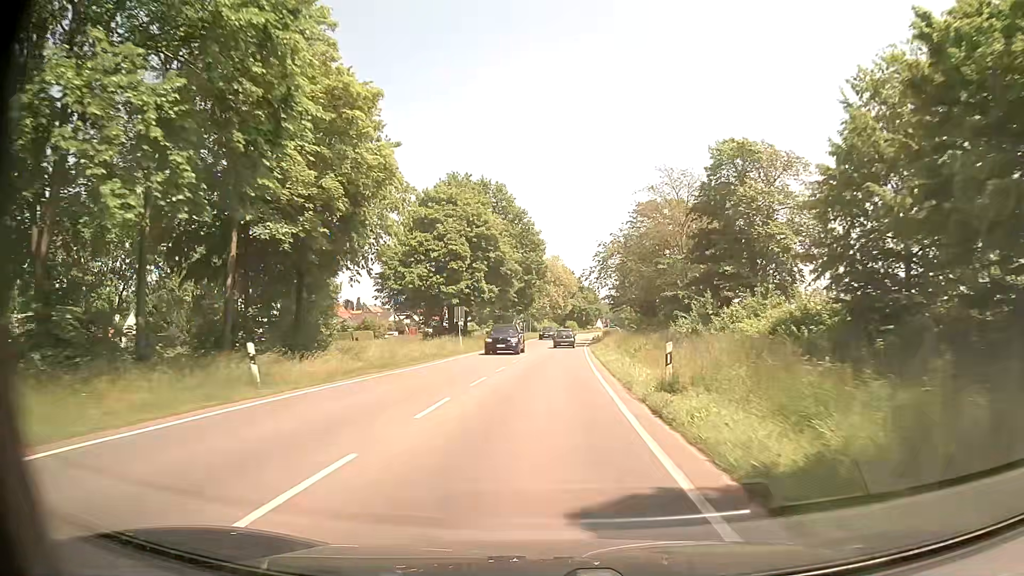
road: secondary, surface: asphalt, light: Day
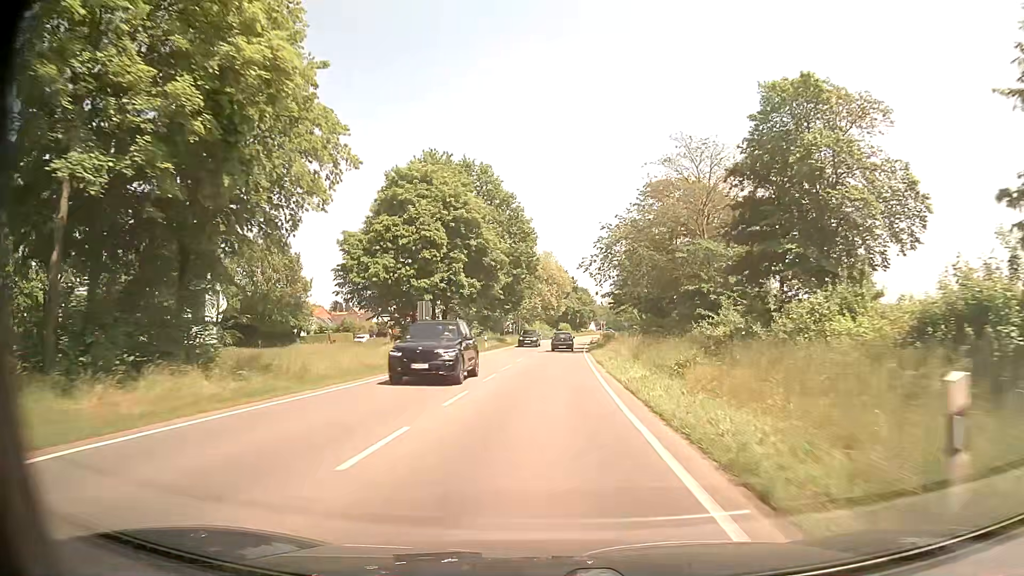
(0.0, +10.2) m; +1°
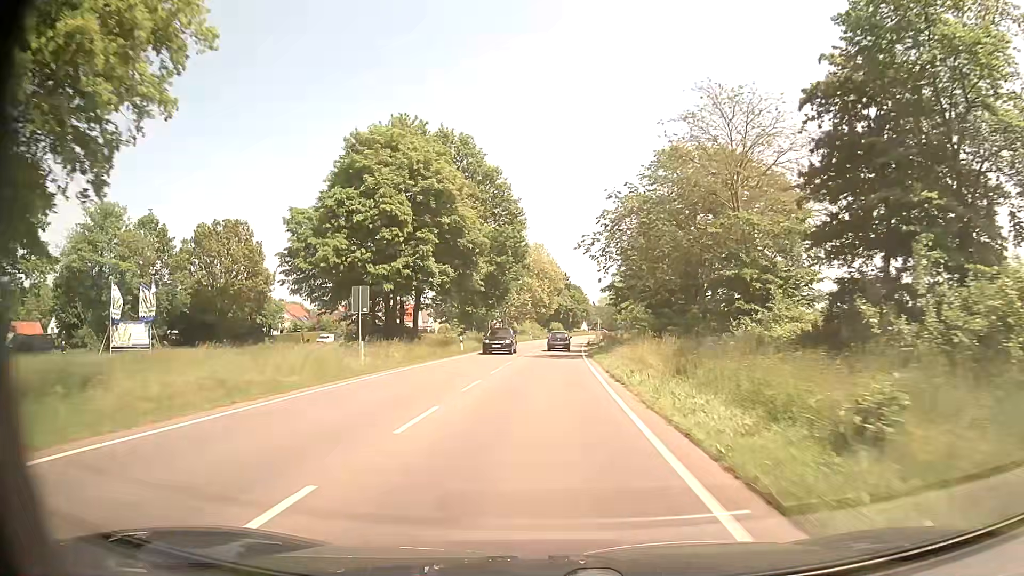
(+0.1, +10.2) m; 0°
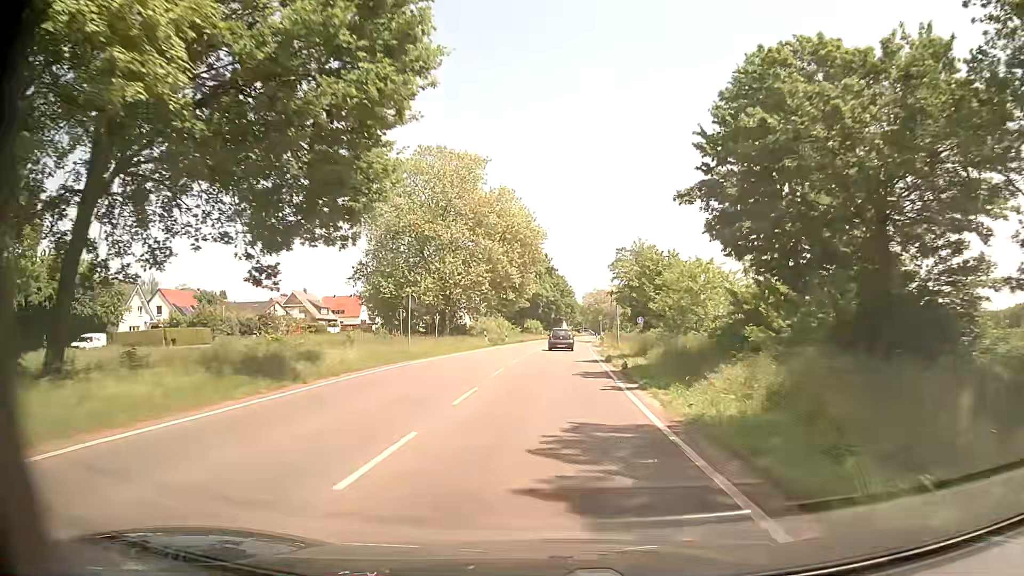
(+0.7, +41.4) m; +2°
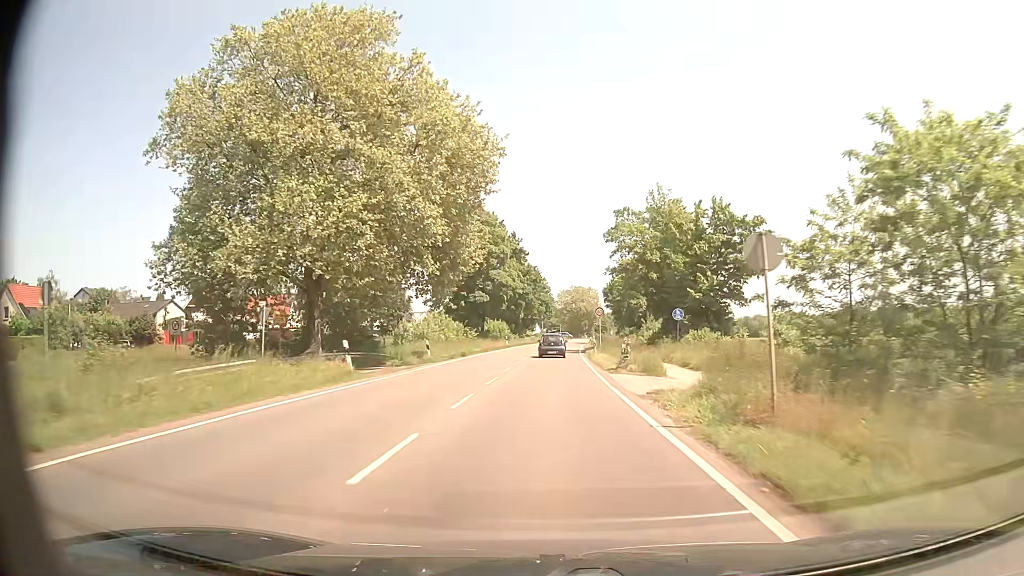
(+0.6, +31.1) m; +2°
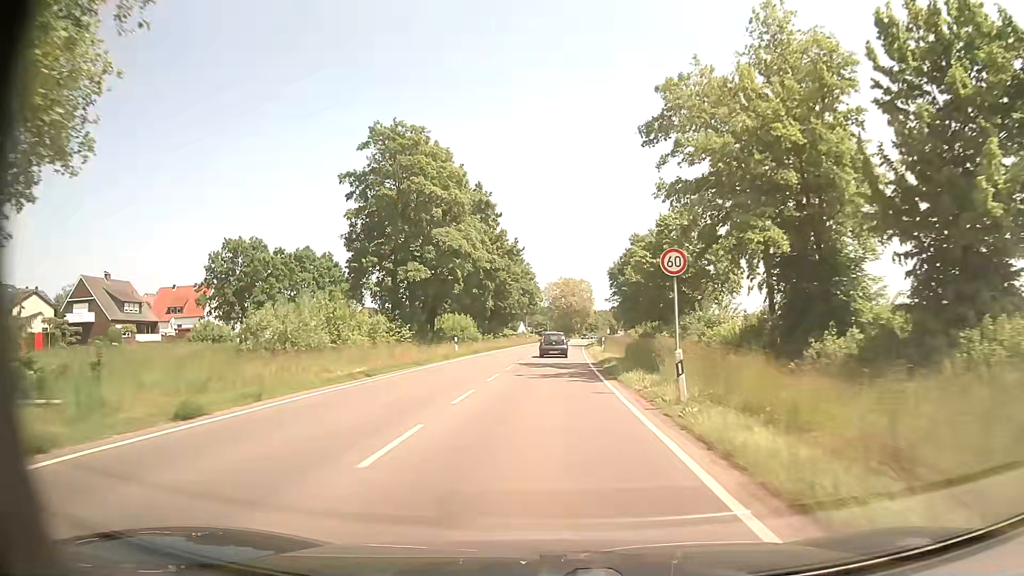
(+0.5, +30.9) m; +1°
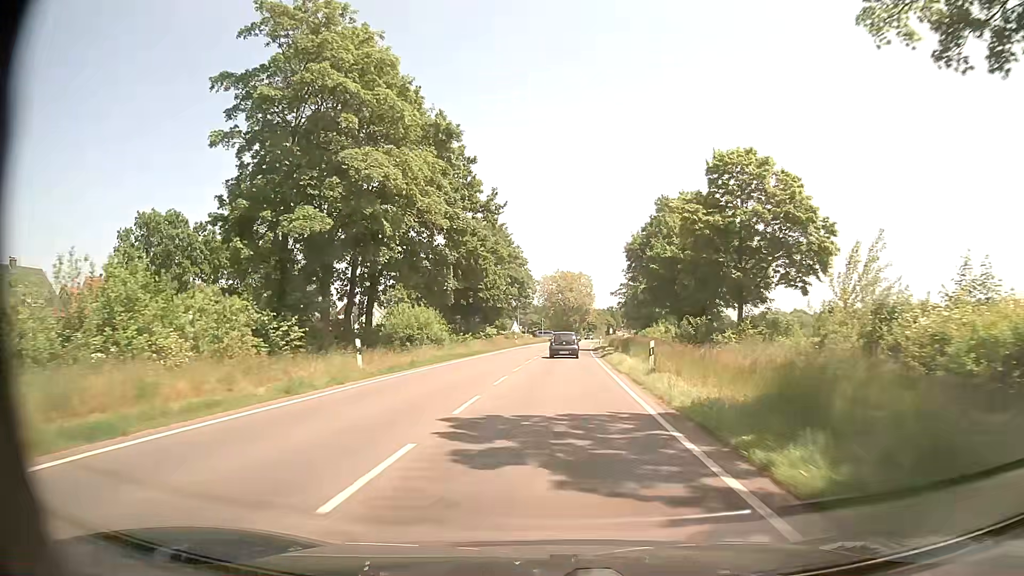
(+0.1, +20.7) m; +1°
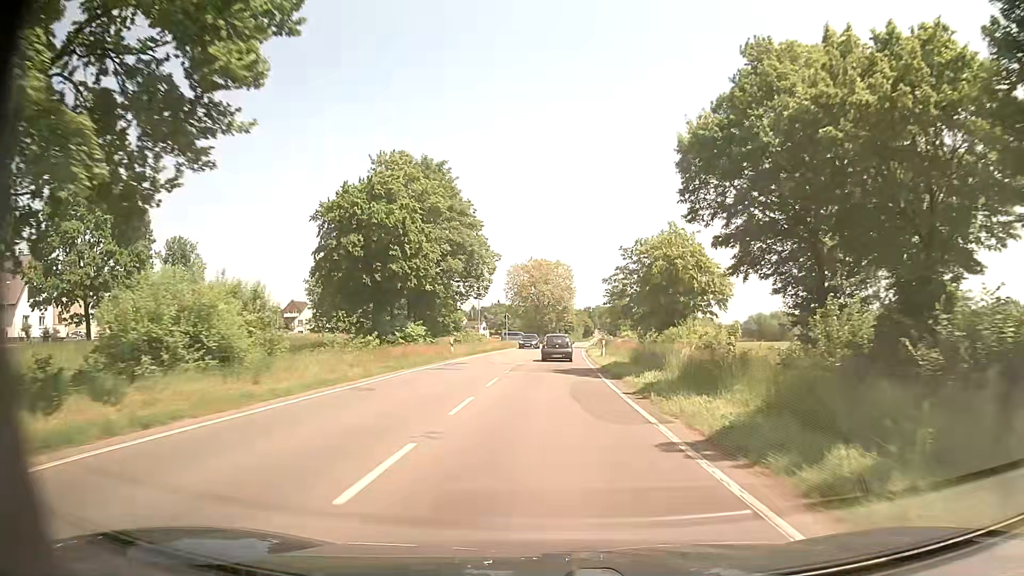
(+0.5, +31.2) m; +2°
(0, +10) (0, +20) (0, +30) (+1, +40) (+1, +50) (+1, +60) (+2, +70) (+3, +80) (+3, +90) (+4, +100) m
